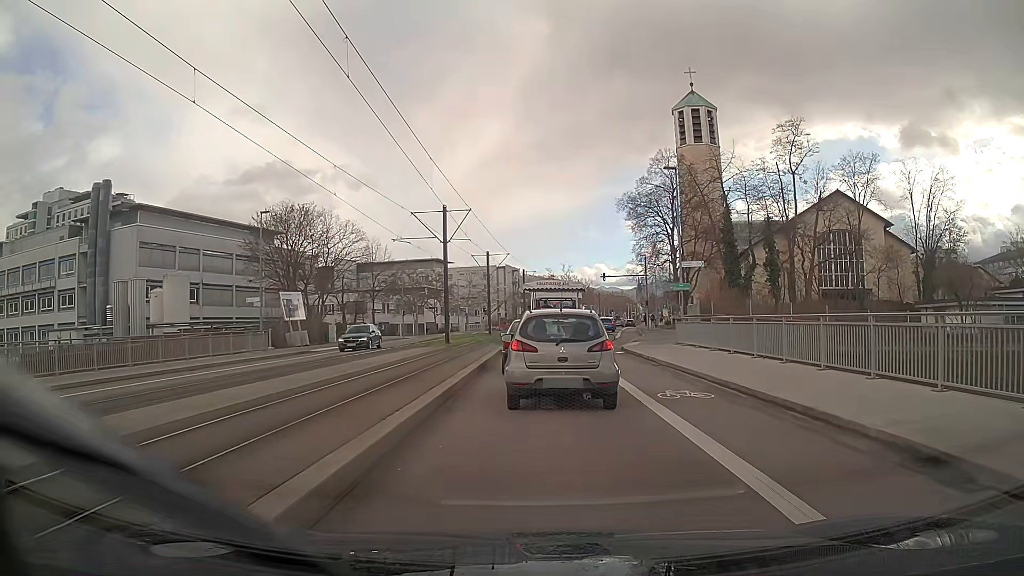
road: secondary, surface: asphalt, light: Day
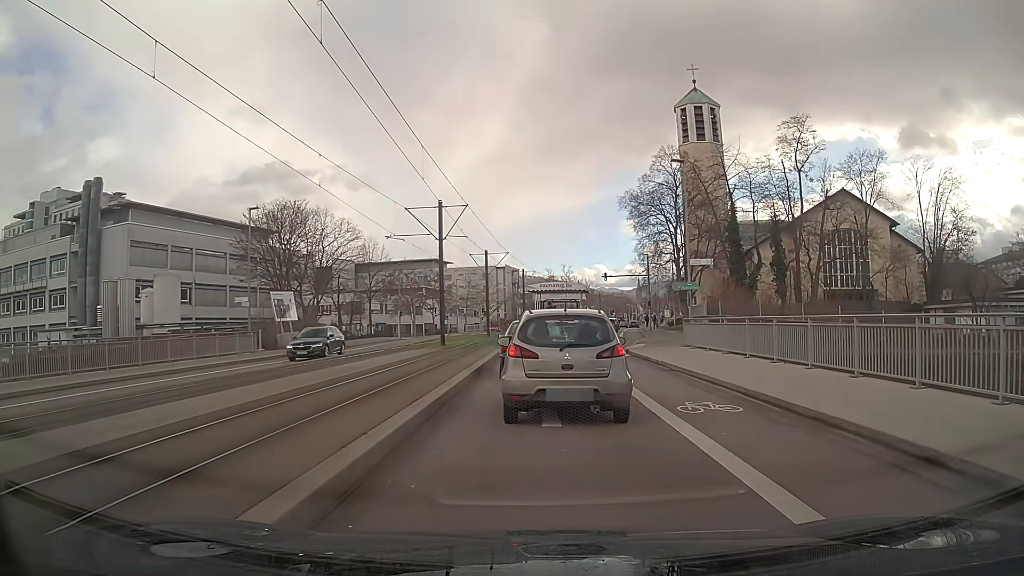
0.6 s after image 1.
(0.0, +1.6) m; 0°
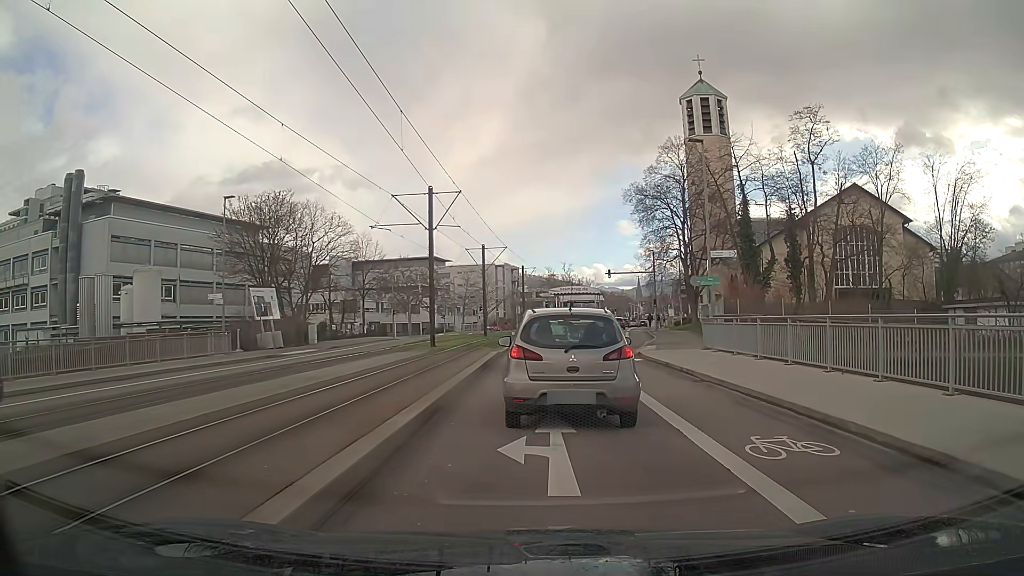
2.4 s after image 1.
(0.0, +3.4) m; 0°
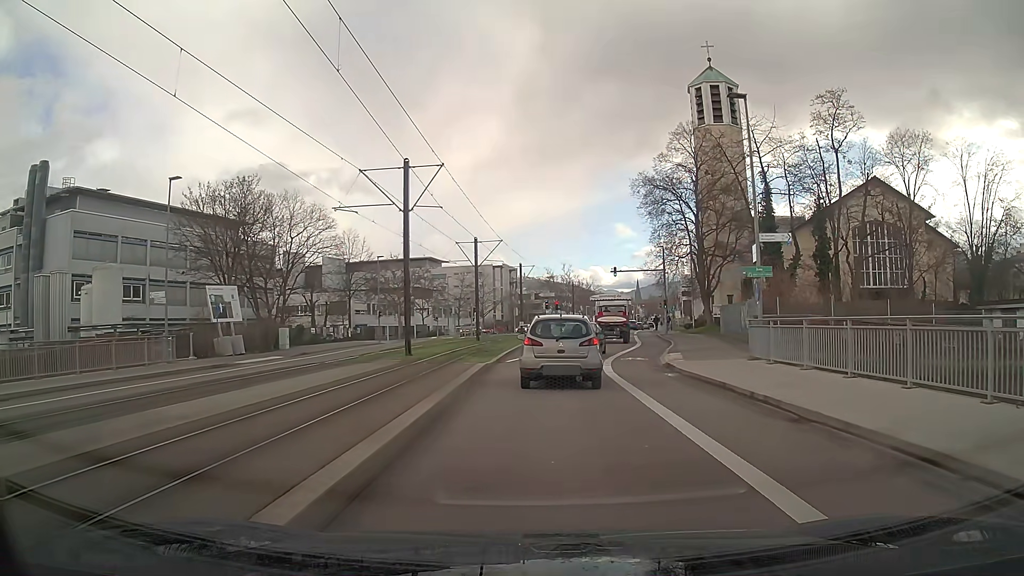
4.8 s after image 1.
(0.0, +6.2) m; 0°
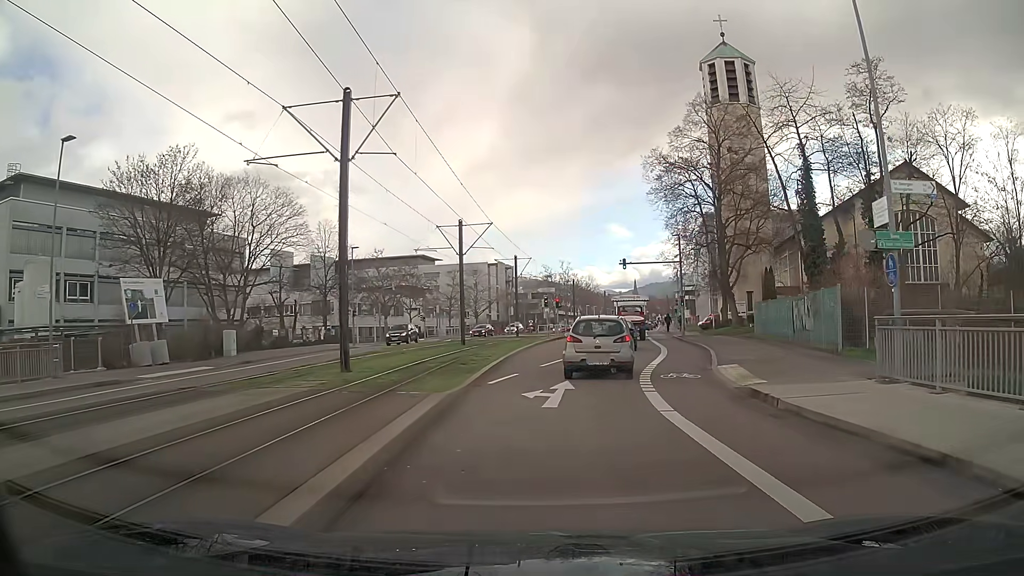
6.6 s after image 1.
(0.0, +8.6) m; +1°
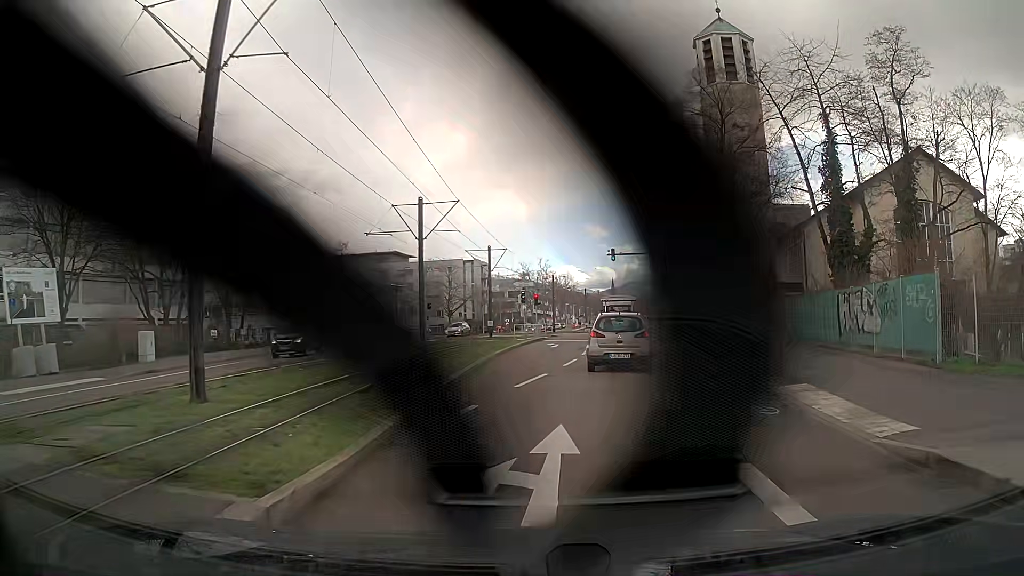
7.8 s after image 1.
(+0.1, +7.0) m; +3°
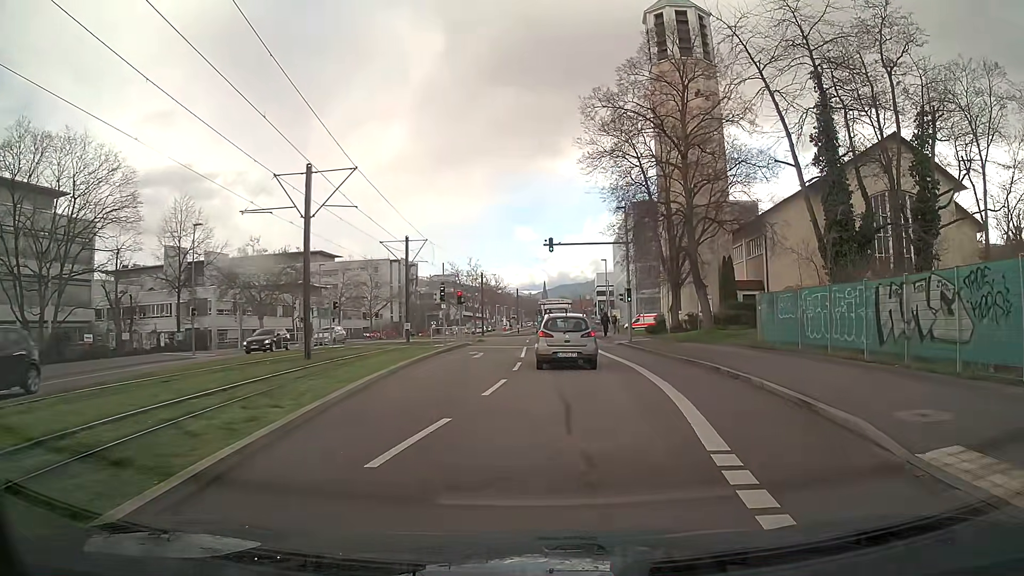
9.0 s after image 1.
(+0.3, +7.5) m; +5°
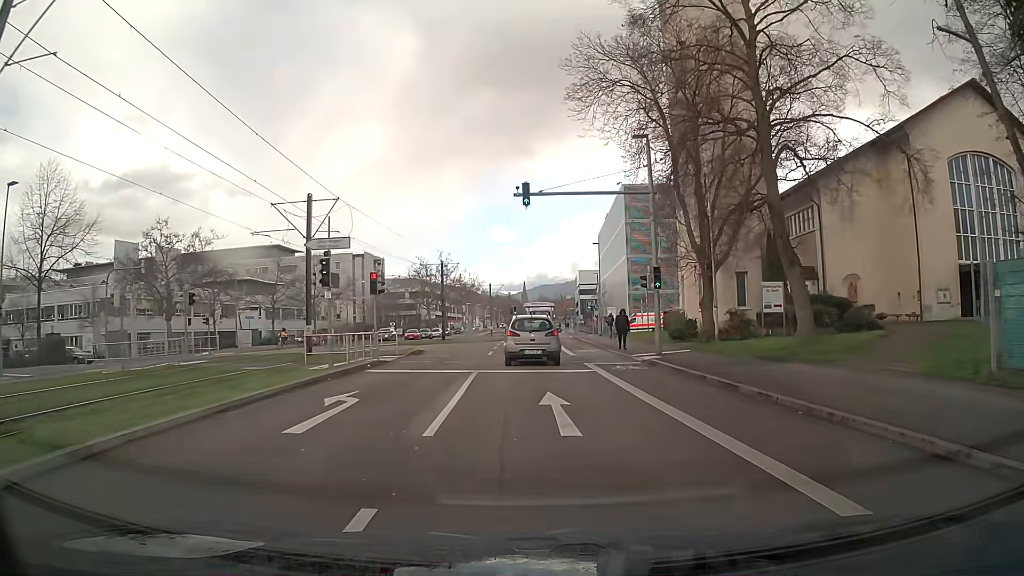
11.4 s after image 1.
(+0.3, +16.6) m; 0°
